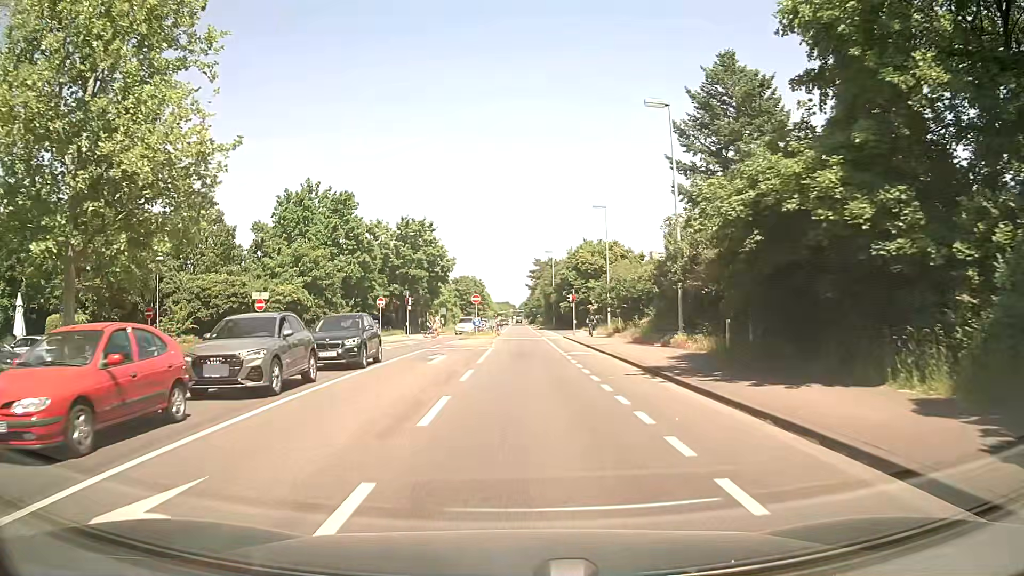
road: secondary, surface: asphalt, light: Day
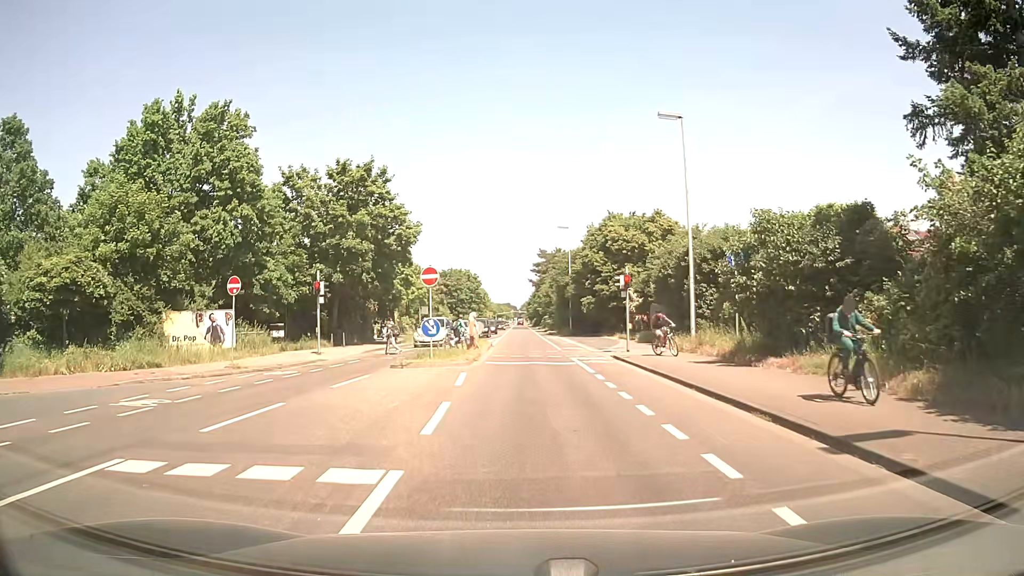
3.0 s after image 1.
(-0.1, +24.4) m; 0°
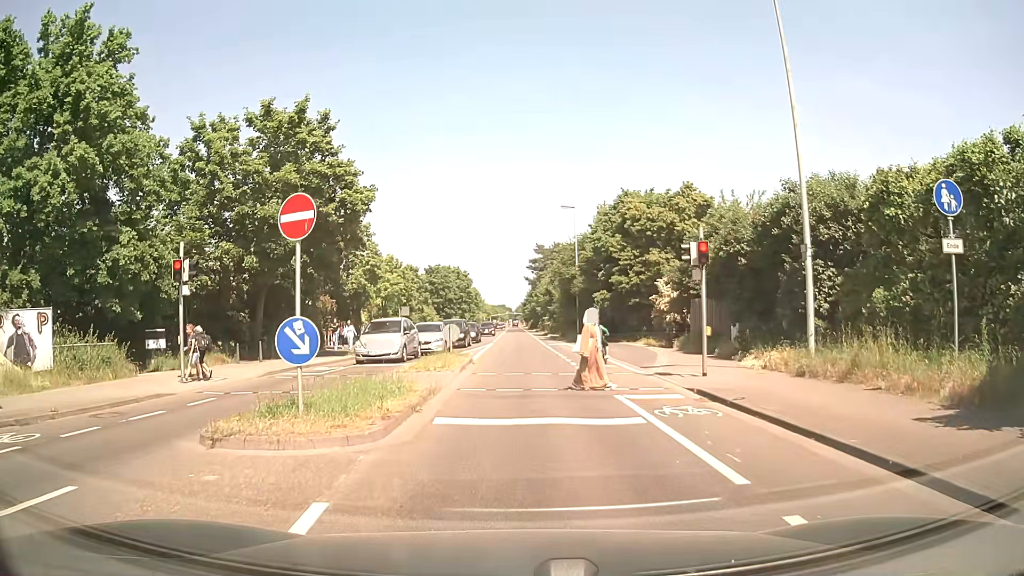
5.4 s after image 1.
(-0.1, +11.9) m; 0°
(0, +10) (0, +20) (0, +30) (0, +40) (0, +50) (0, +60) (0, +70) (0, +80) (0, +90) (0, +100) m
